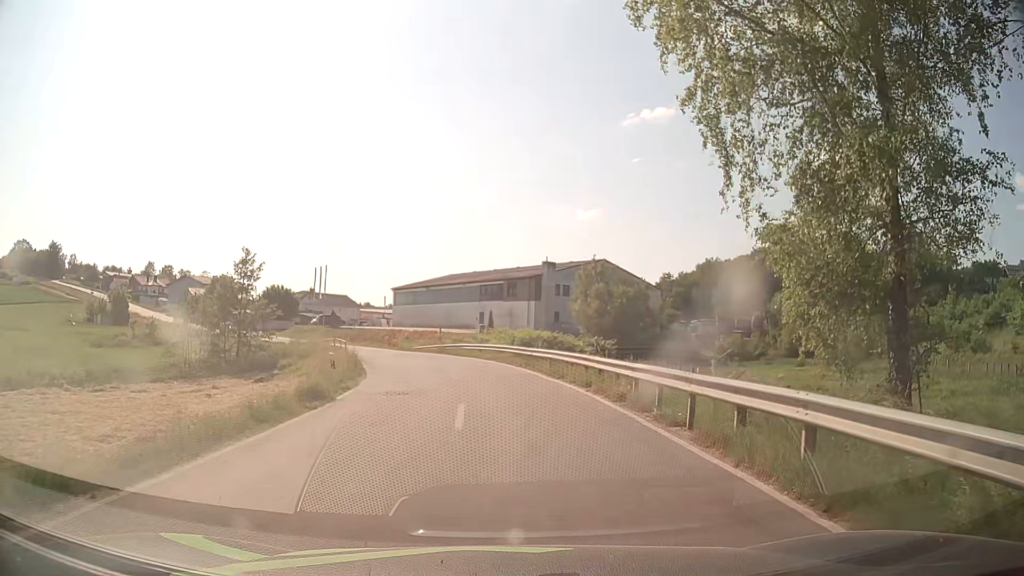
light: Day
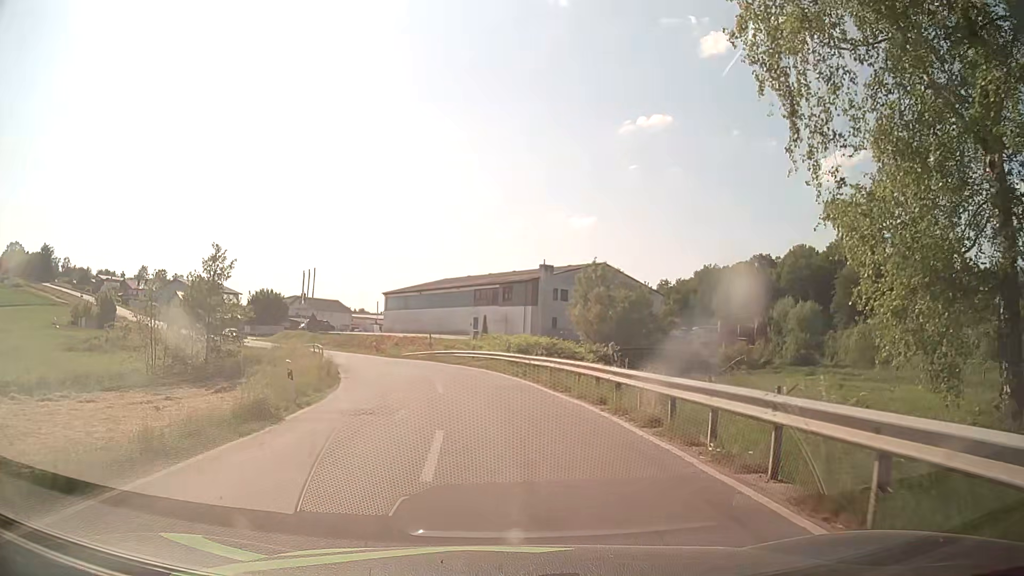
(+0.1, +3.8) m; +1°
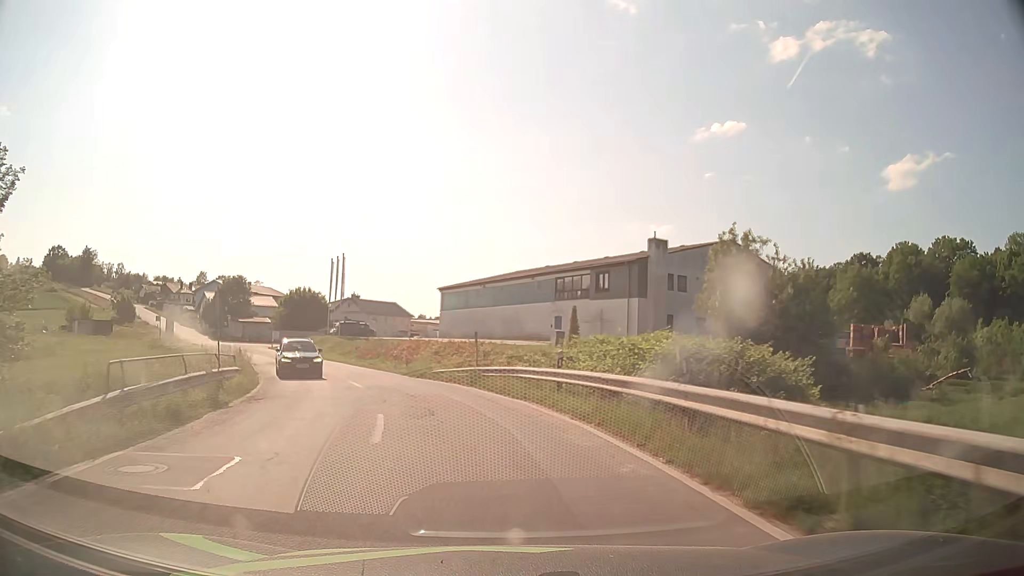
(-1.0, +22.3) m; -6°
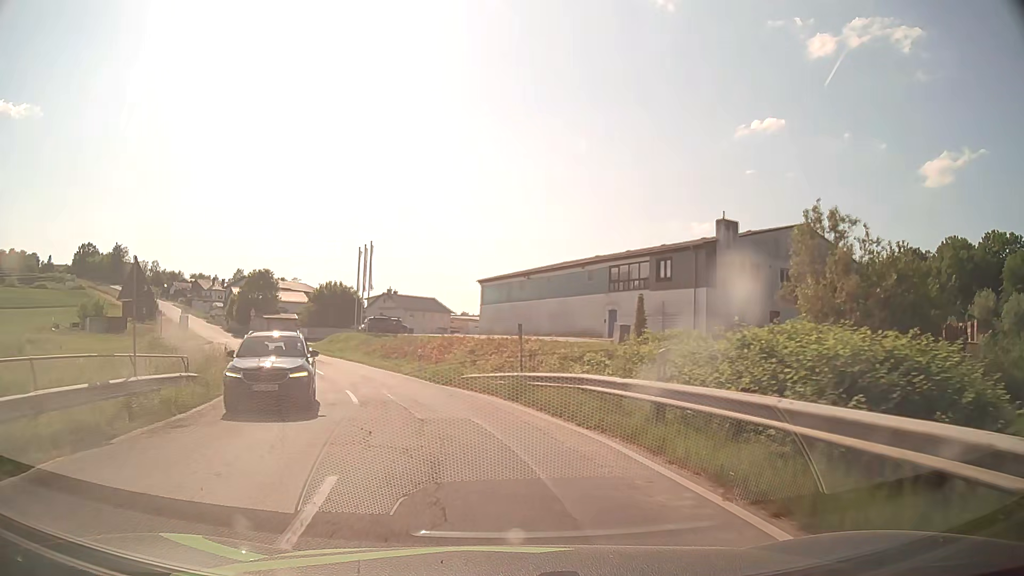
(-0.2, +6.8) m; -3°
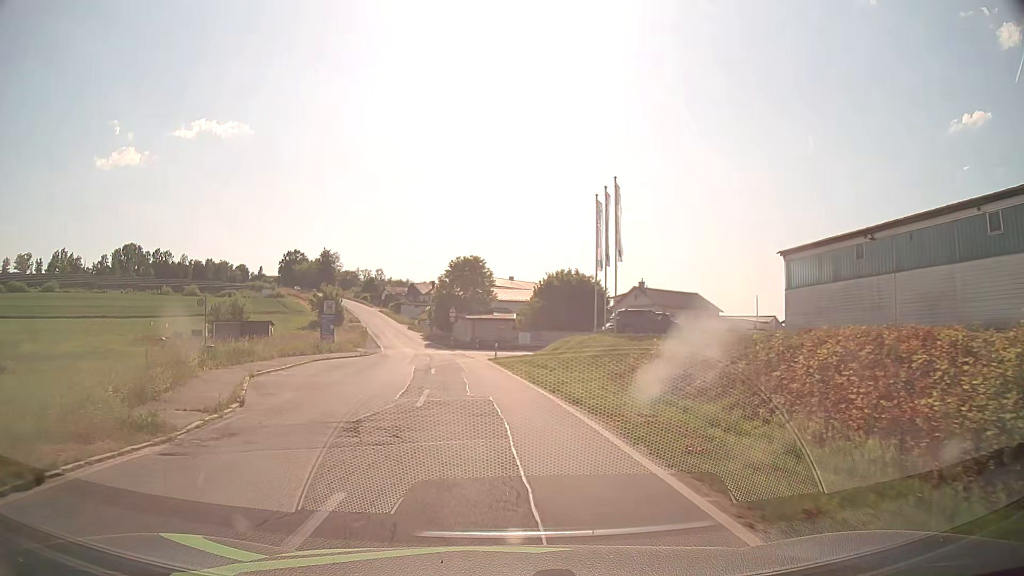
(-4.7, +24.7) m; -22°
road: tertiary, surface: asphalt
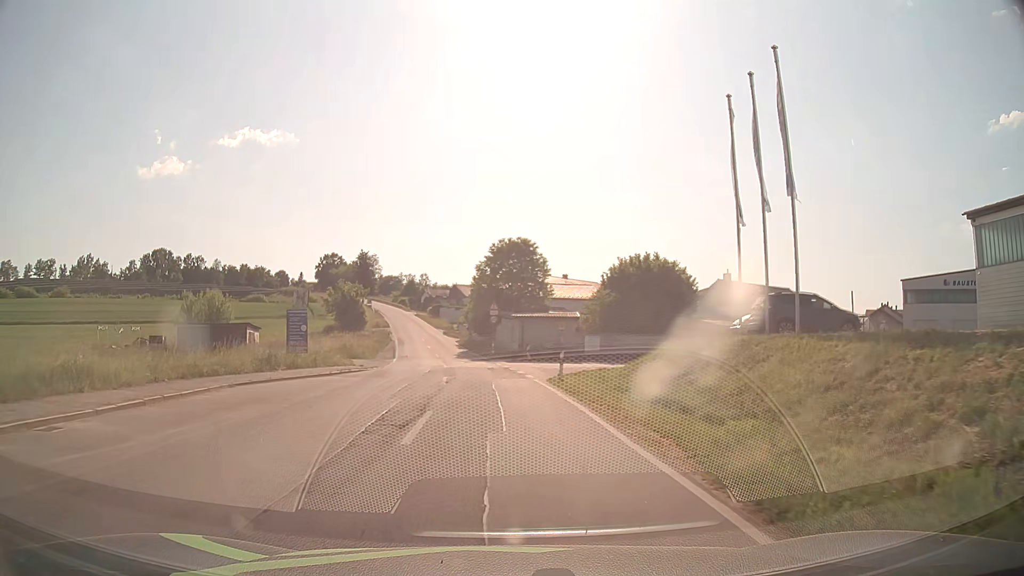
(-0.6, +17.0) m; -4°
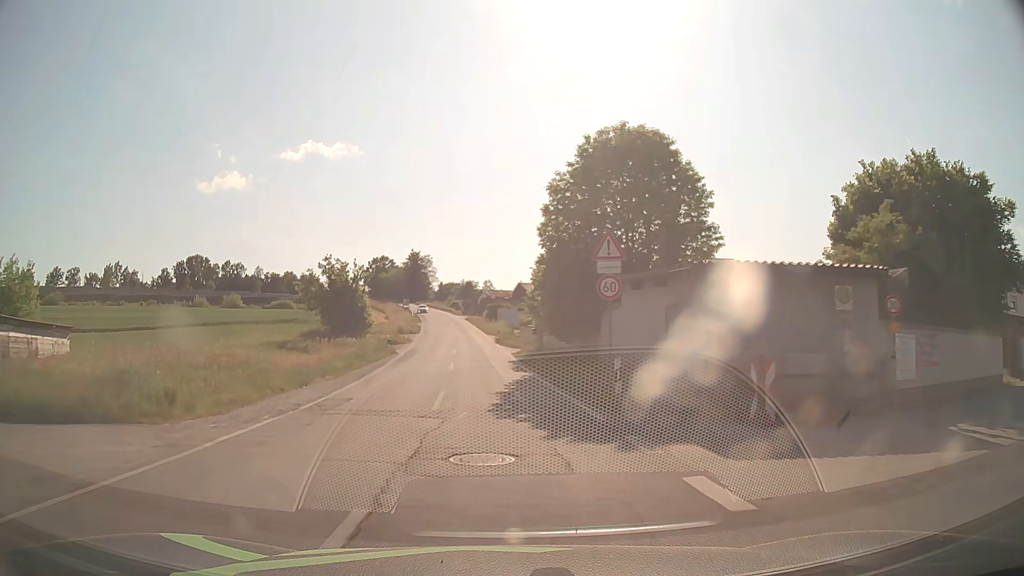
(-1.5, +32.5) m; -6°
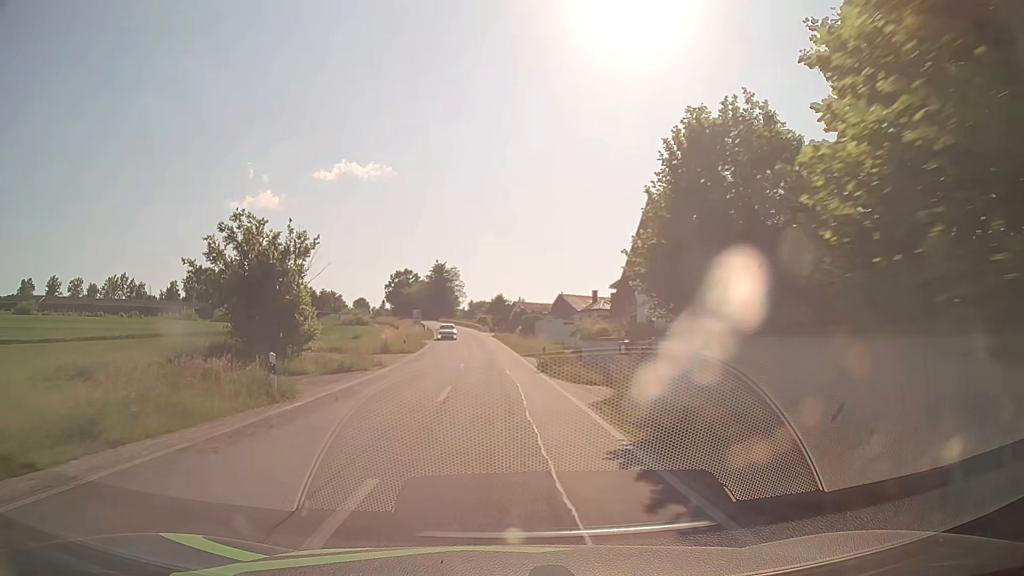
(-0.7, +23.5) m; -3°
(0, +10) (0, +20) (0, +30) (-1, +40) (-1, +50) (-2, +60) (-3, +70) (-4, +80) (-5, +90) (-6, +100) m
